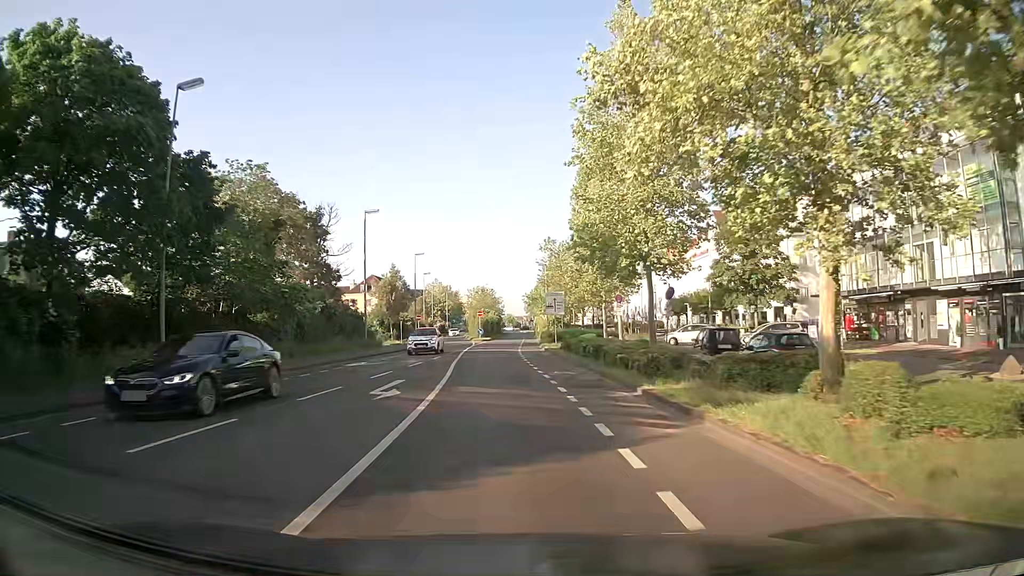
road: secondary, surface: asphalt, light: Day
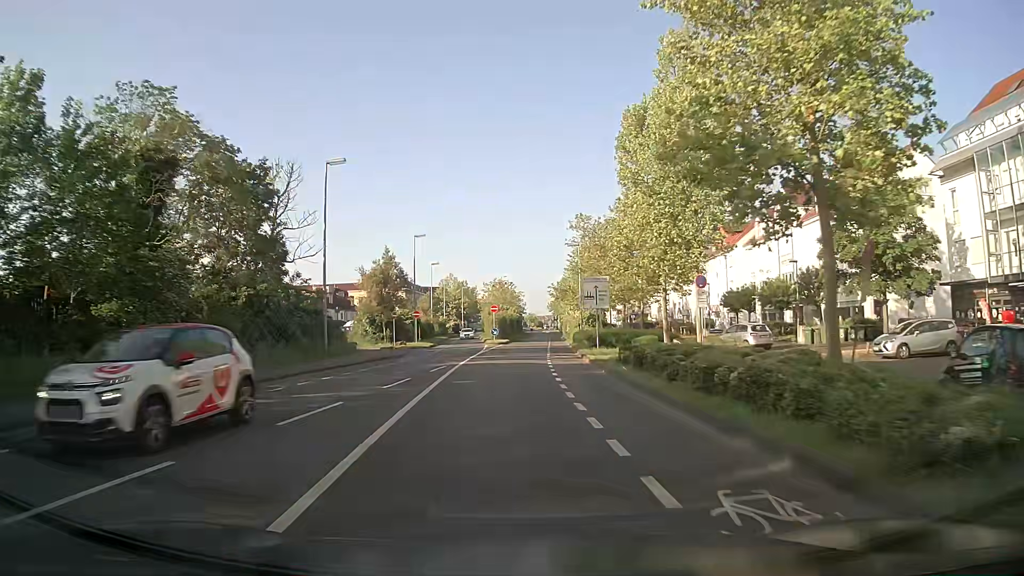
(-0.3, +15.6) m; -2°
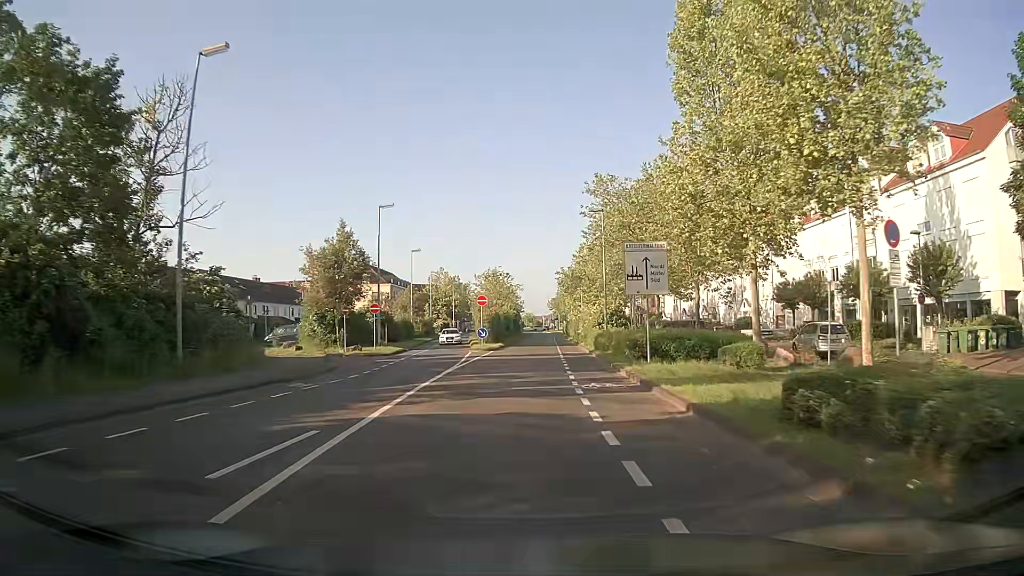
(+0.1, +15.7) m; +1°
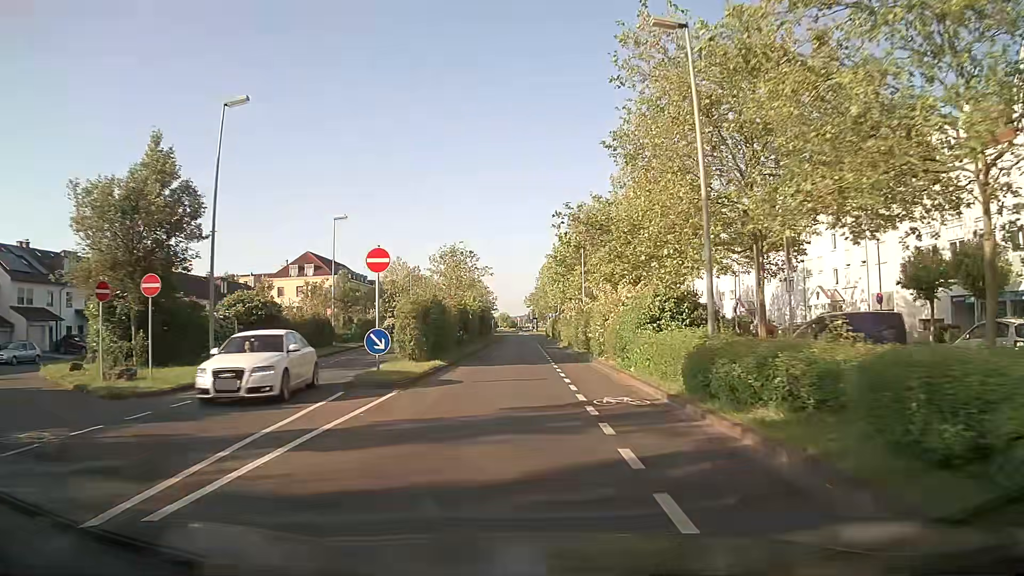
(+0.4, +23.7) m; +2°
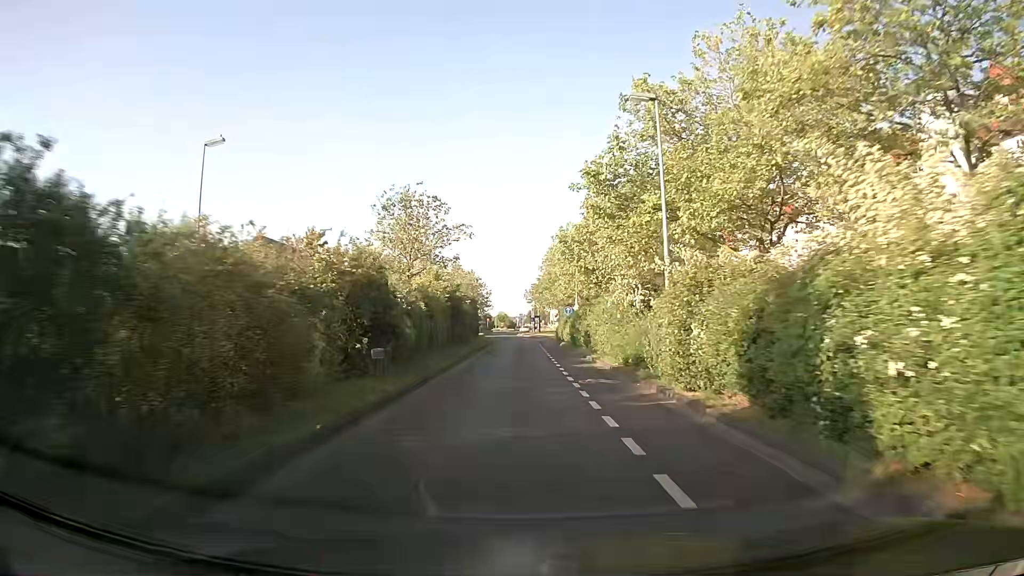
(+0.1, +23.8) m; +1°
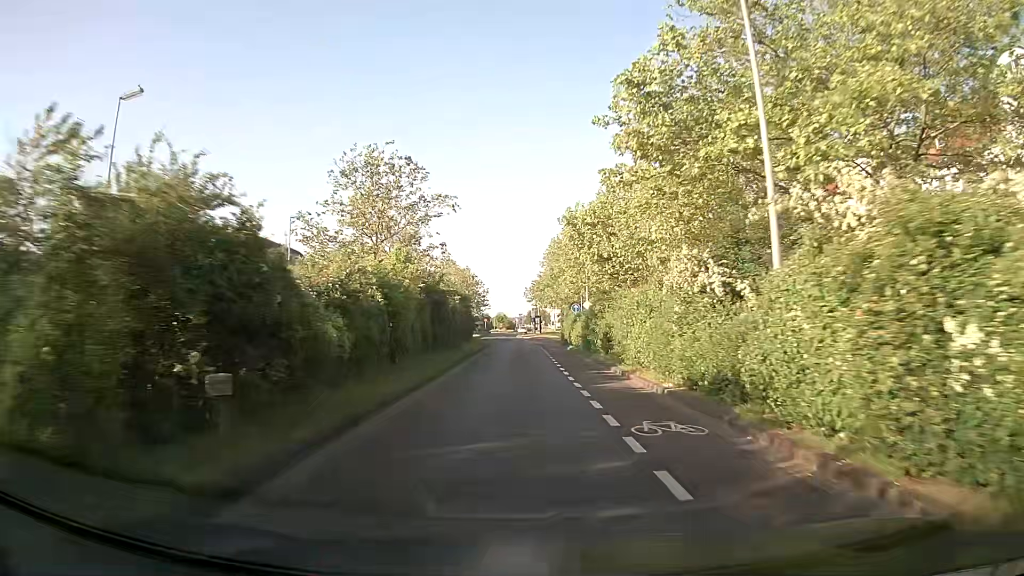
(0.0, +8.0) m; -1°
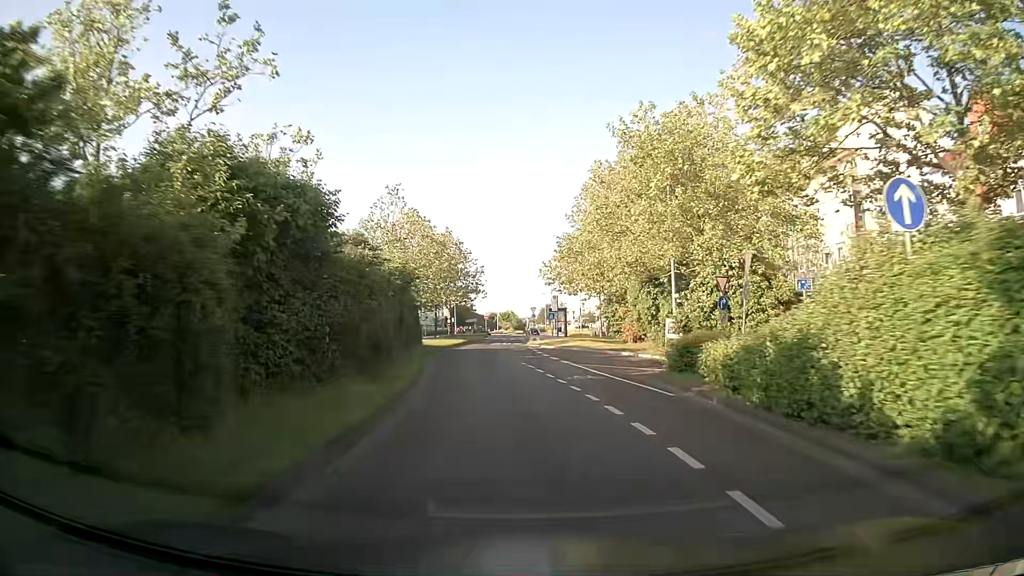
(0.0, +39.5) m; -1°
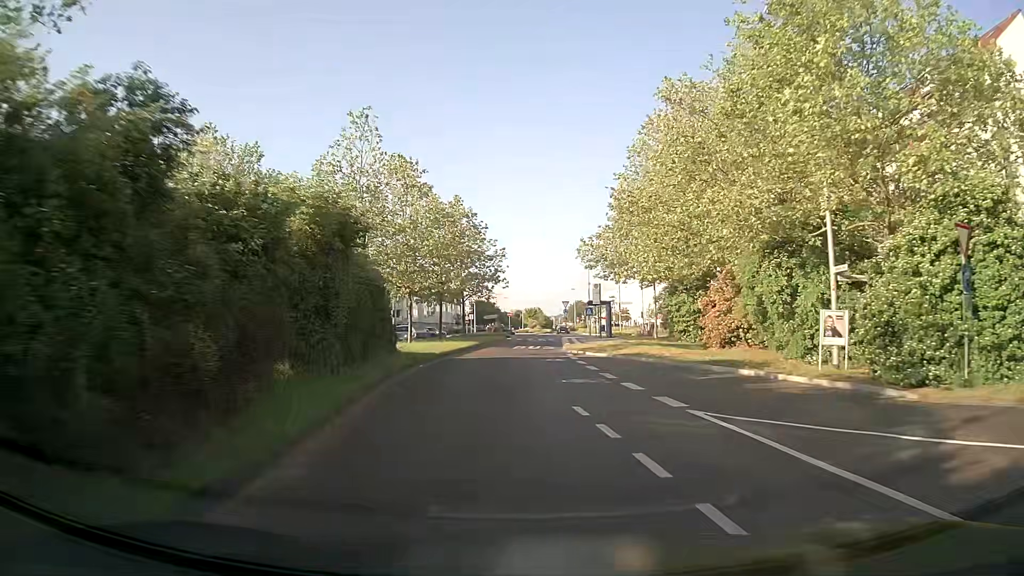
(-0.3, +14.5) m; -2°
